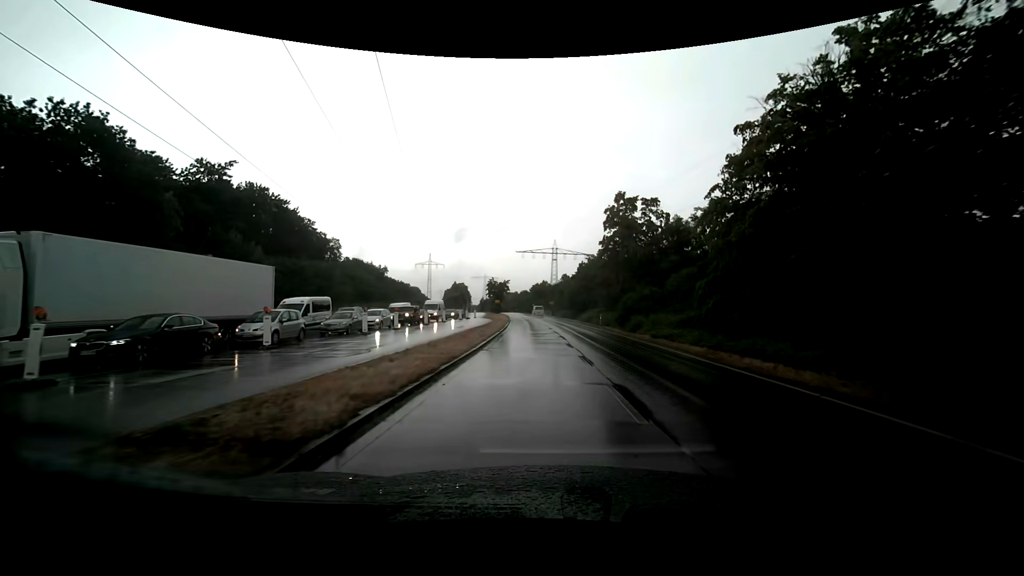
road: primary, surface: asphalt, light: Day
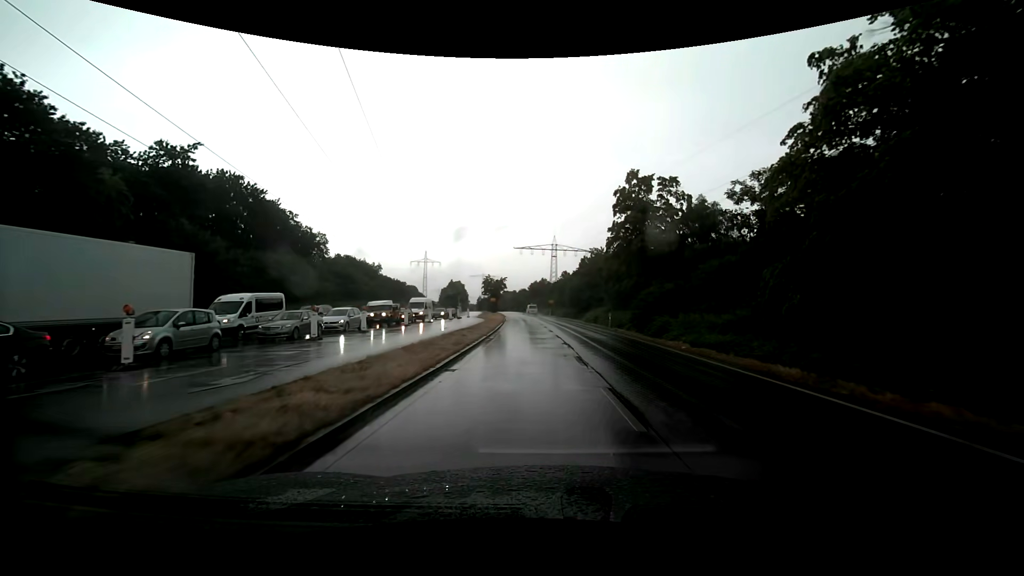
(0.0, +6.6) m; 0°
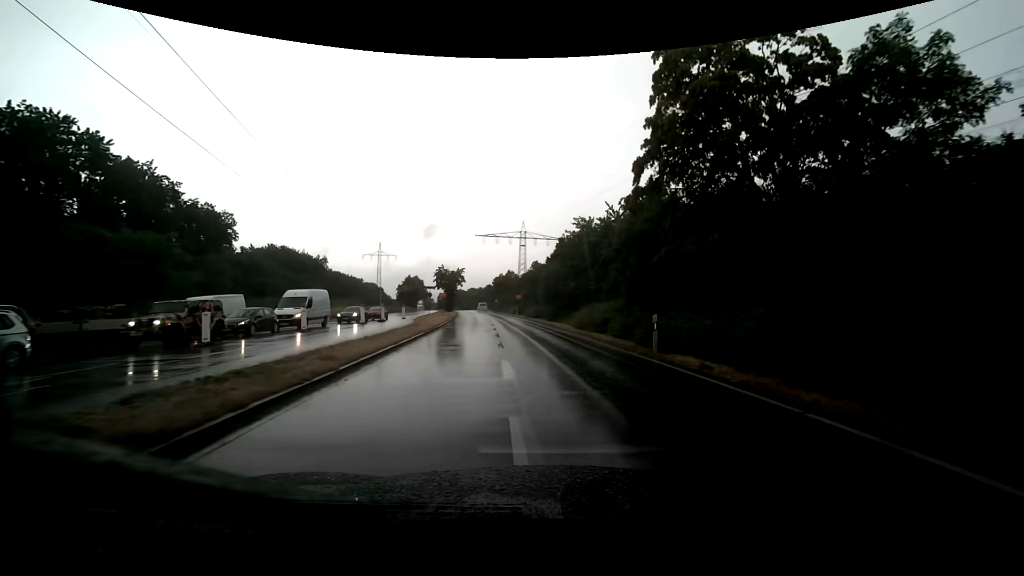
(+0.4, +20.8) m; +3°
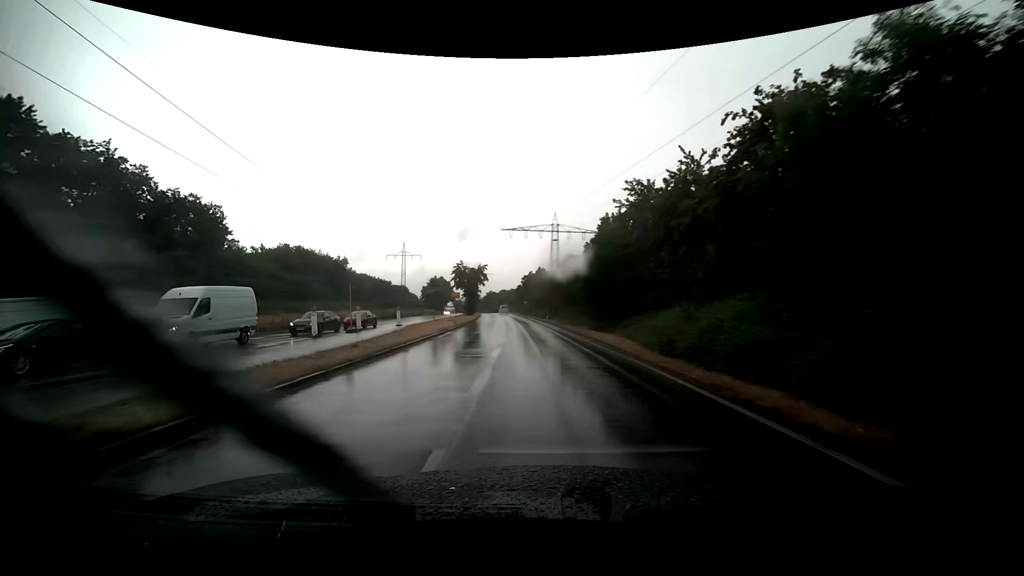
(0.0, +13.5) m; -2°
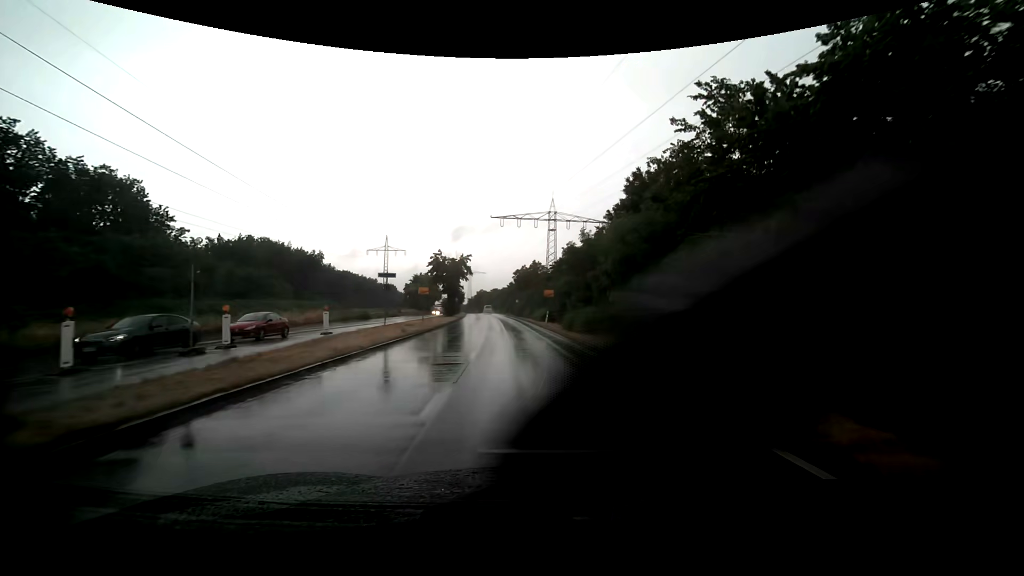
(-0.6, +13.9) m; -2°
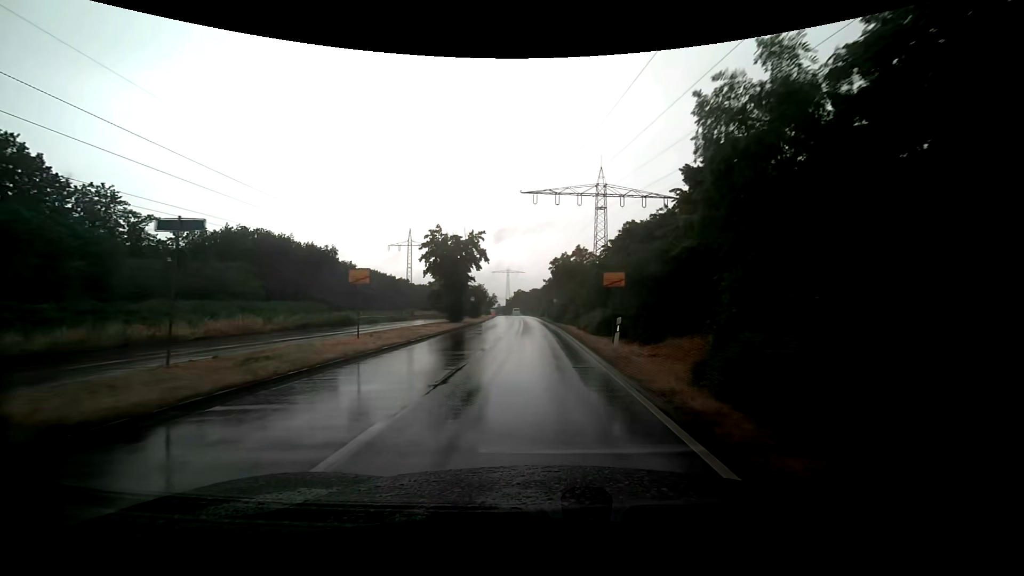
(-0.1, +21.5) m; -2°
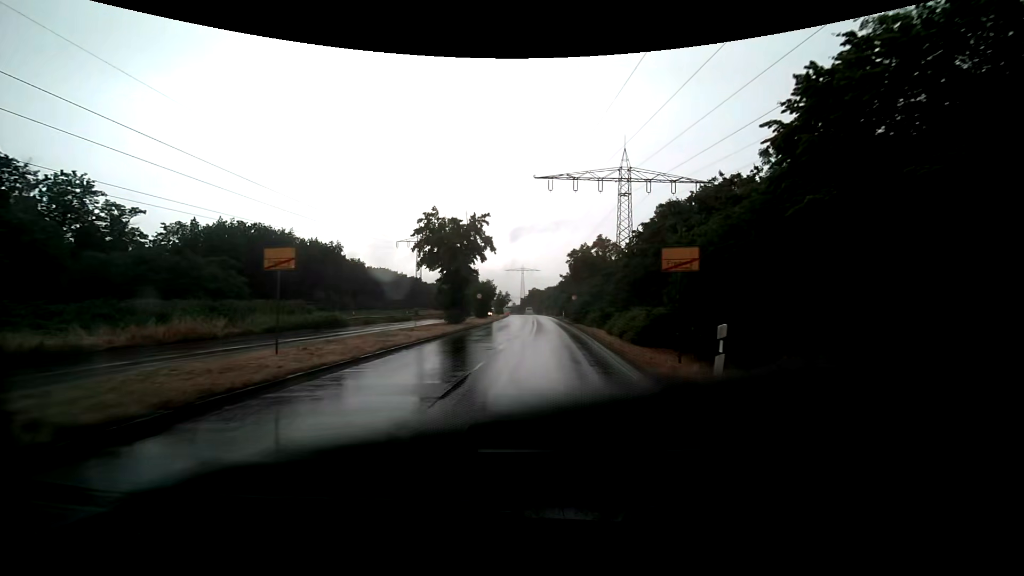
(-0.2, +7.6) m; -2°
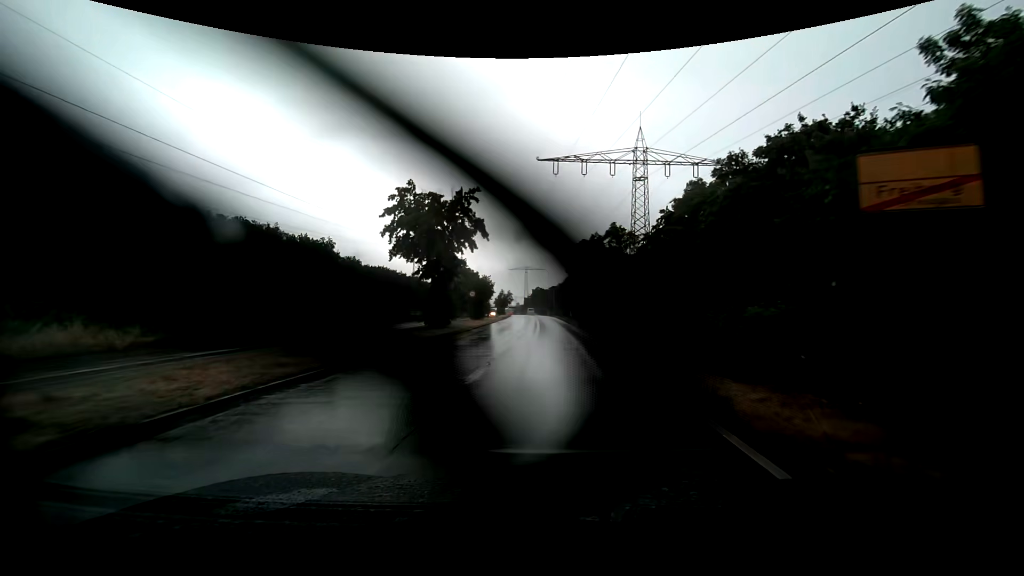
(-0.1, +7.7) m; -1°
(0, +10) (0, +20) (0, +30) (0, +40) (0, +50) (-1, +60) (-1, +70) (-1, +80) (-2, +90) (-2, +100) m
